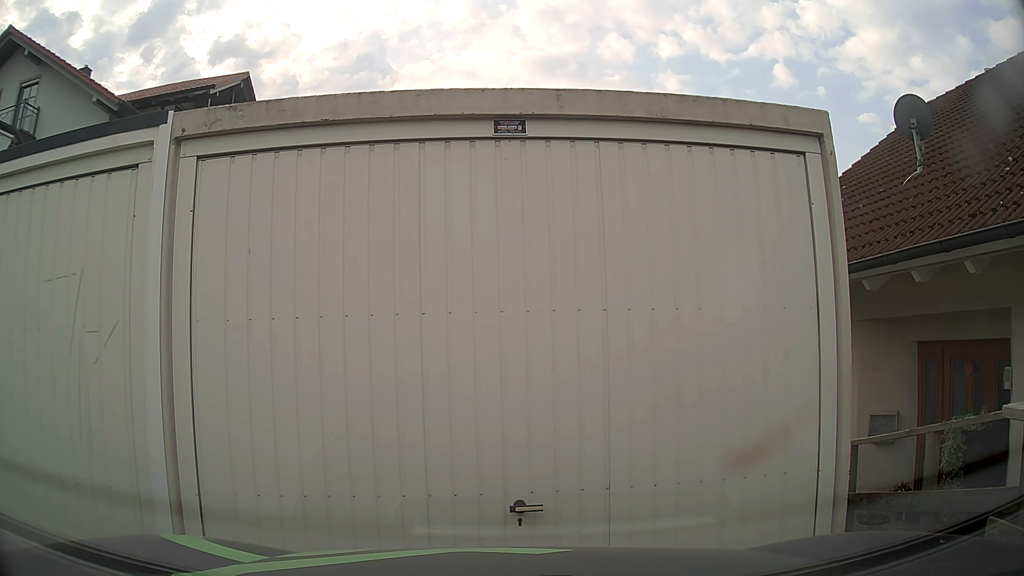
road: residential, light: Day
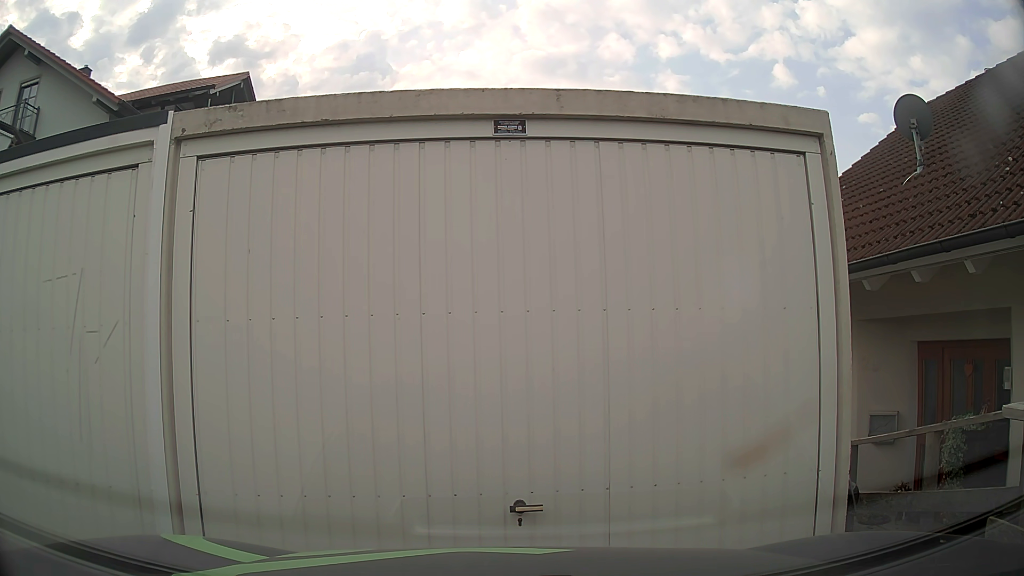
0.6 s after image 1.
(0.0, 0.0) m; 0°
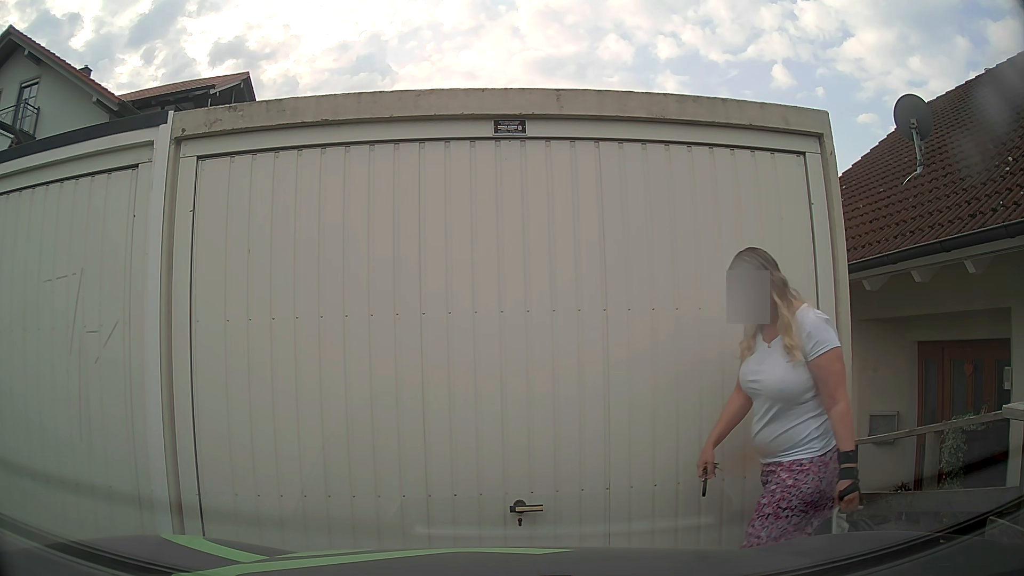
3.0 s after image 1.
(0.0, 0.0) m; 0°
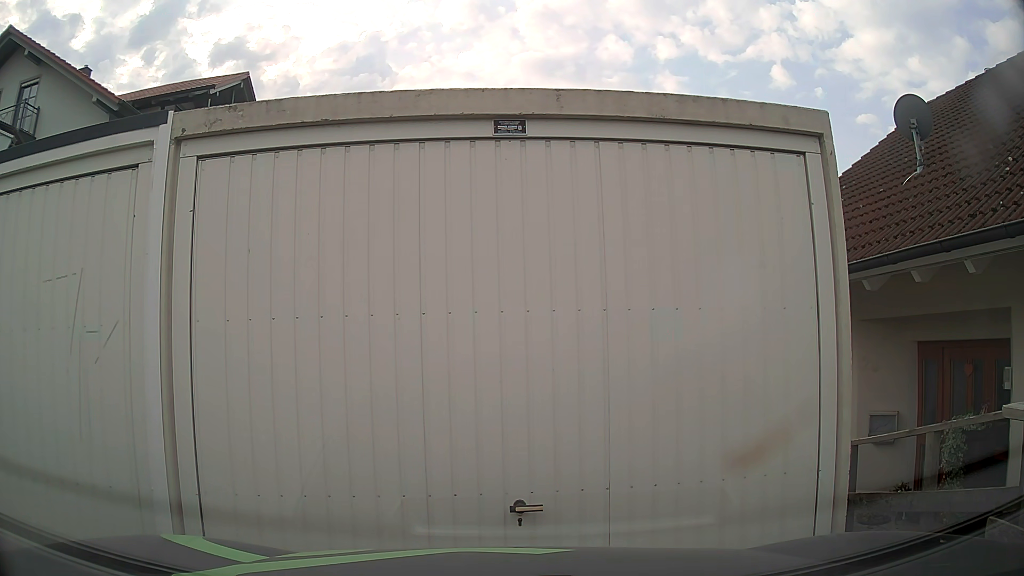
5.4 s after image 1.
(0.0, 0.0) m; 0°
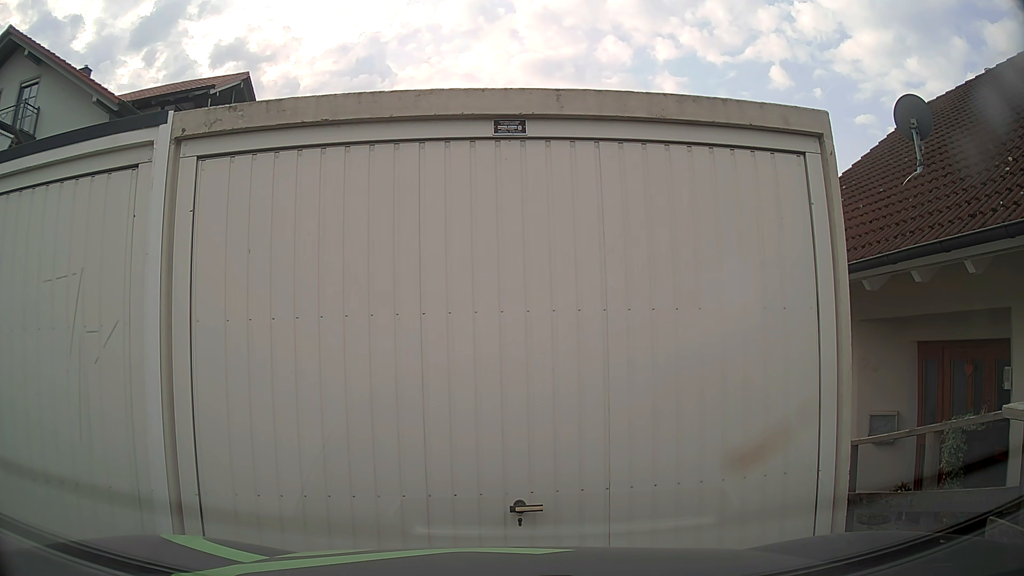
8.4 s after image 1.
(0.0, 0.0) m; 0°
